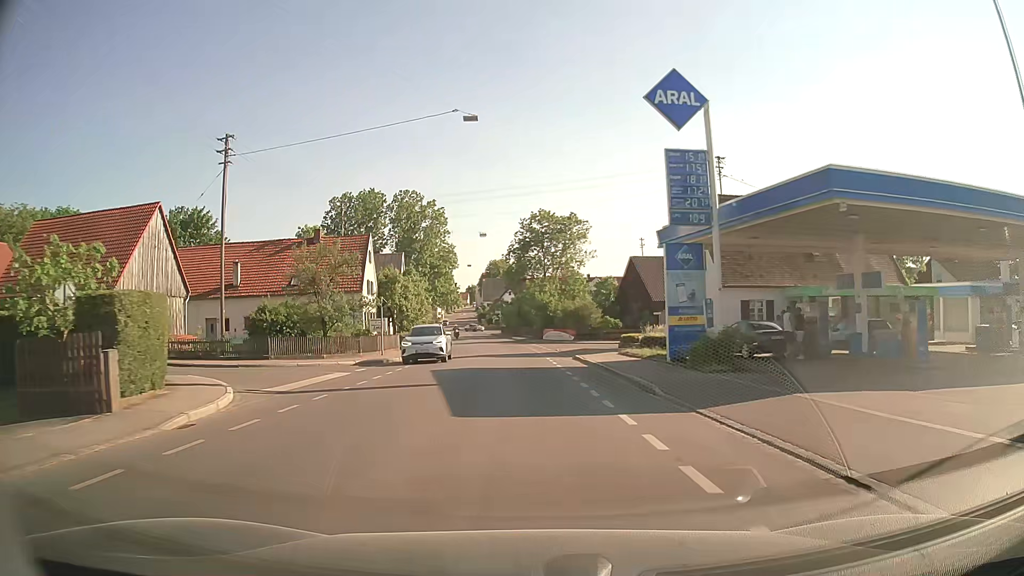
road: tertiary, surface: asphalt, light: Day
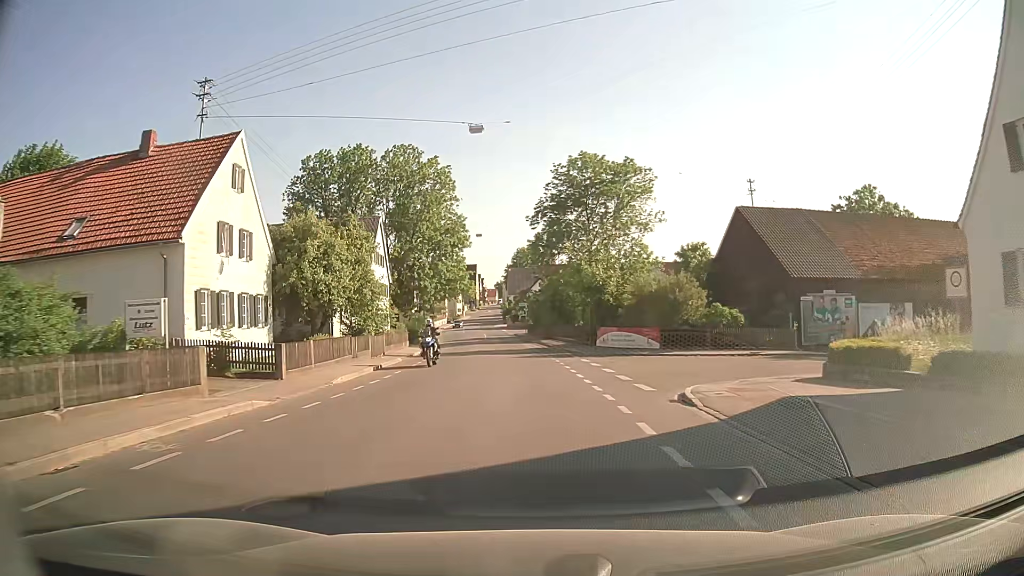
(-0.5, +29.1) m; -2°
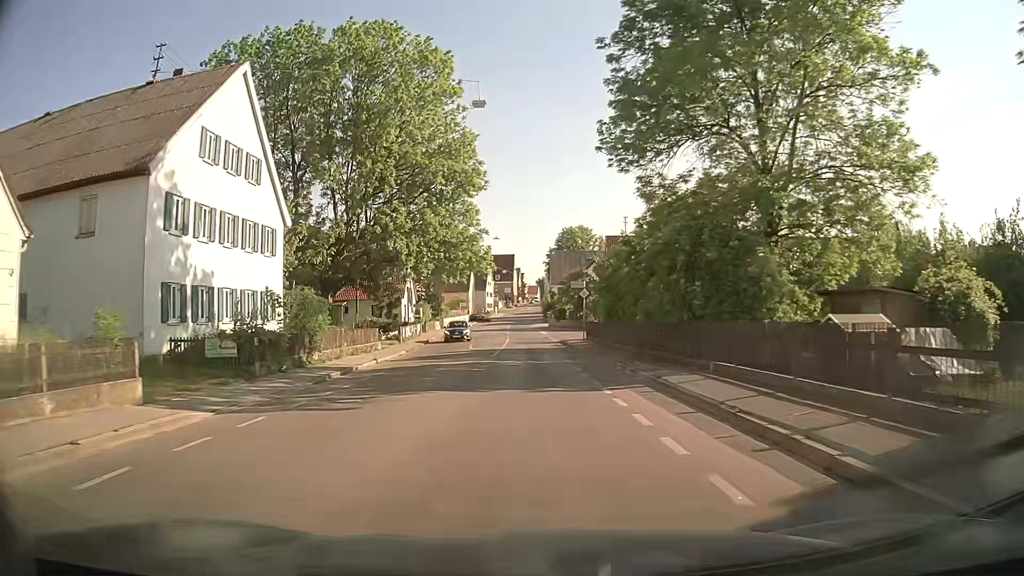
(-1.5, +37.7) m; -4°
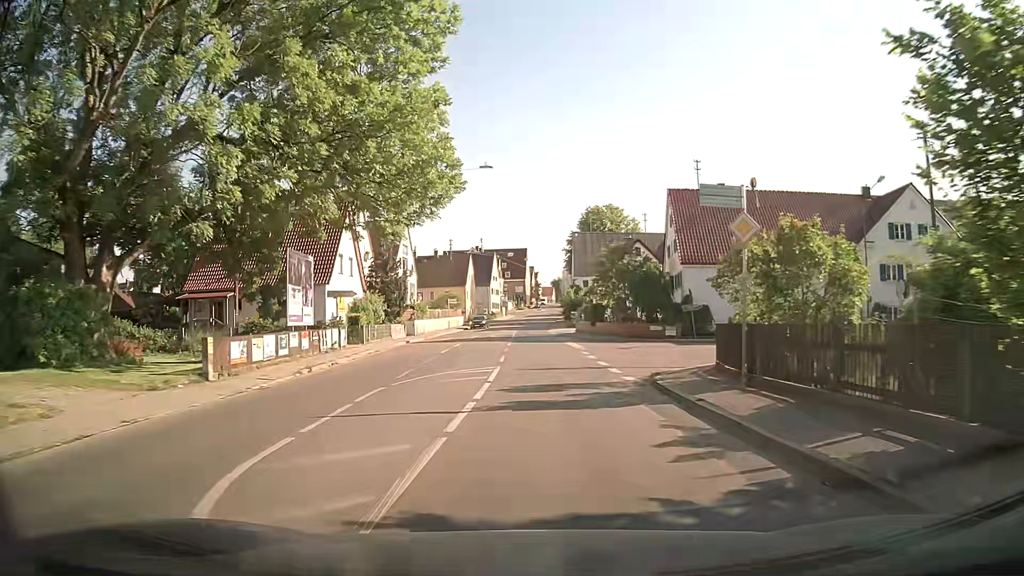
(-0.3, +29.5) m; -1°
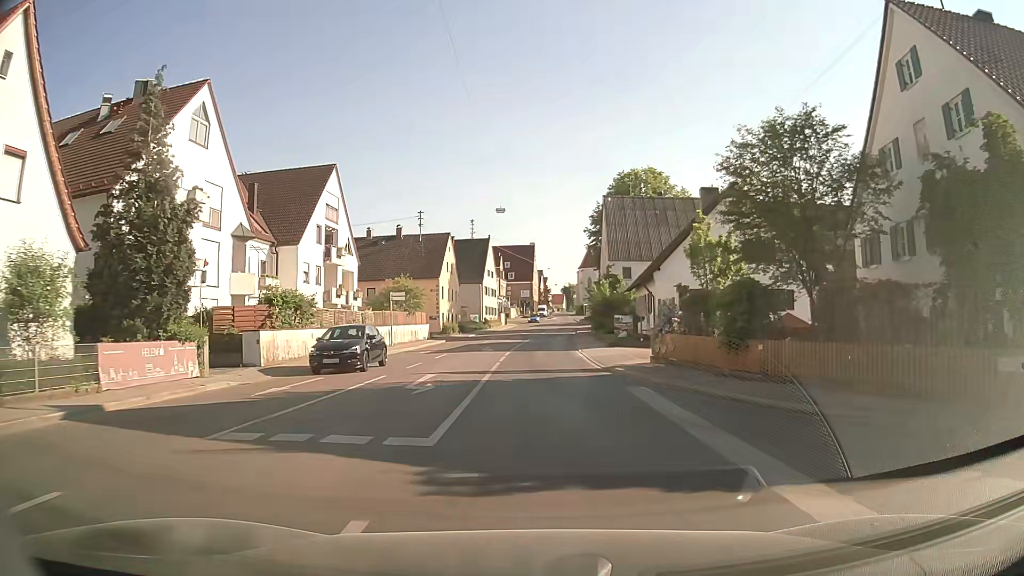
(-0.1, +32.9) m; -1°
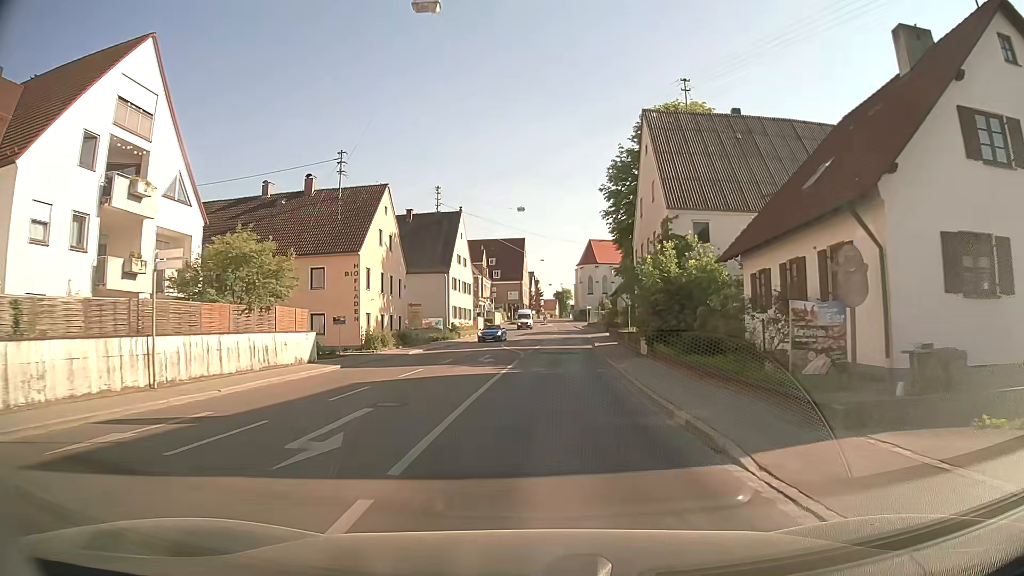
(+0.2, +26.6) m; +1°
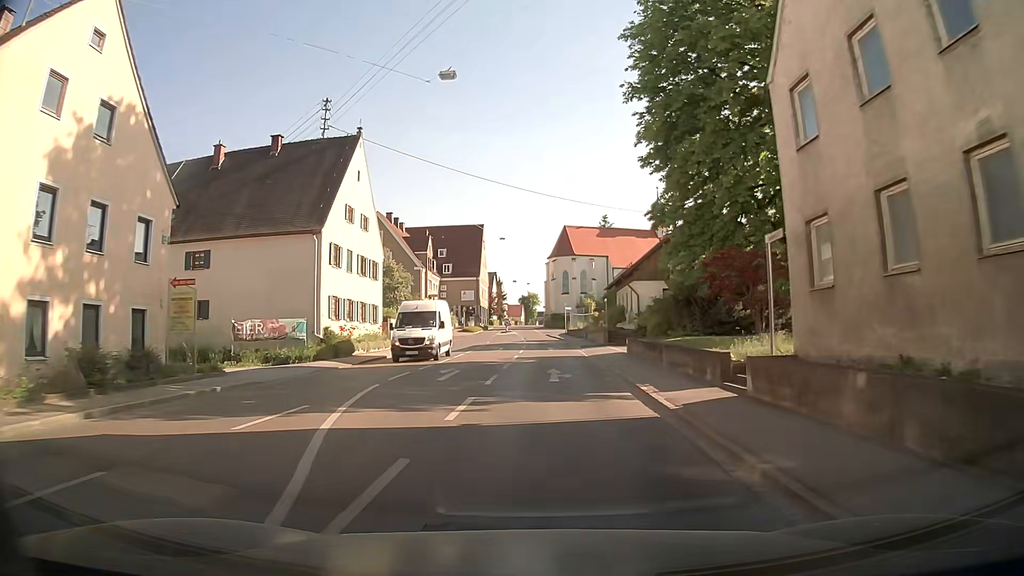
(+0.8, +28.3) m; +2°
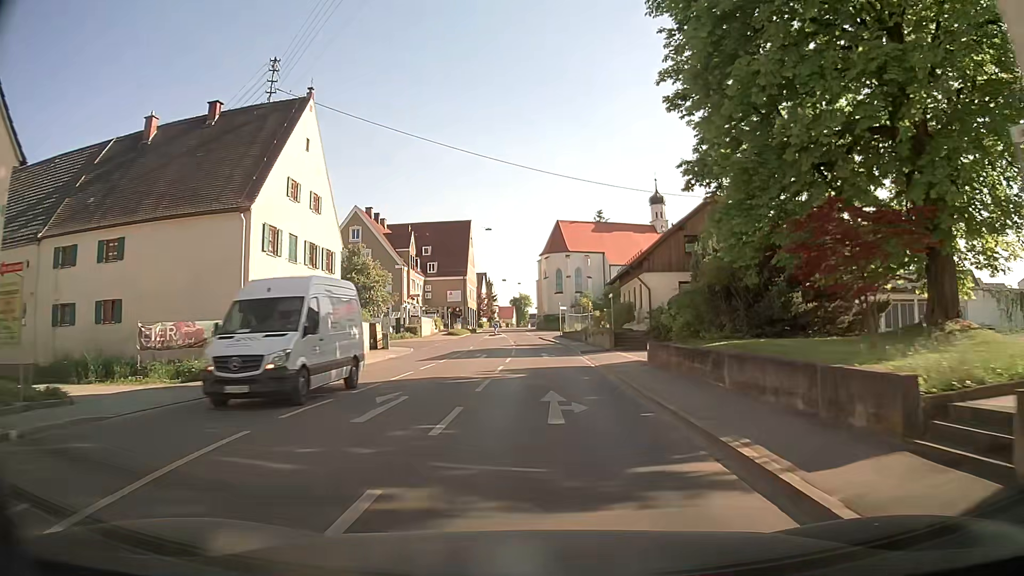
(+0.1, +7.3) m; 0°
(0, +10) (0, +20) (0, +30) (0, +40) (0, +50) (0, +60) (0, +70) (-1, +80) (-1, +90) (-2, +100) m
